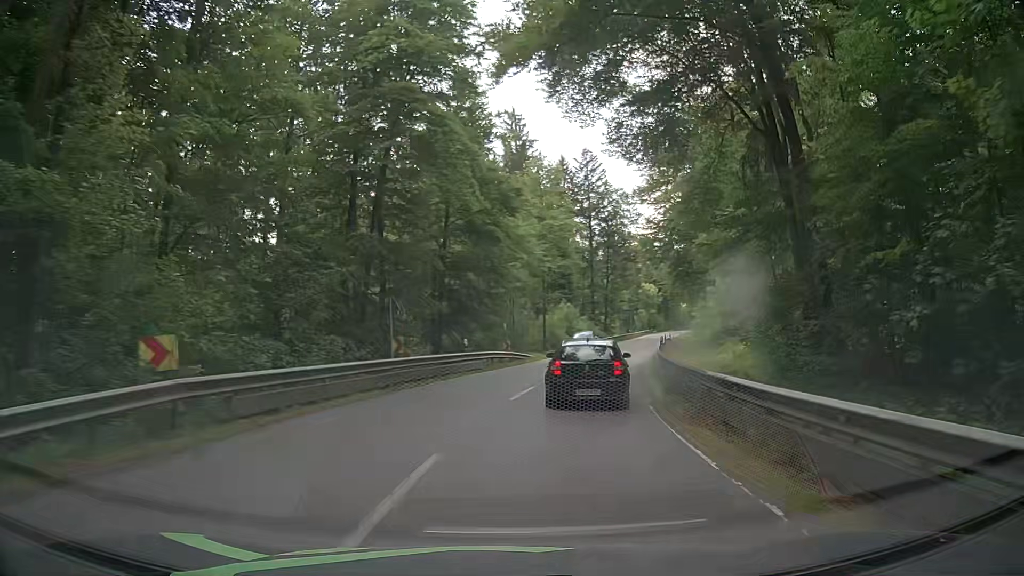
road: secondary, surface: asphalt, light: Day
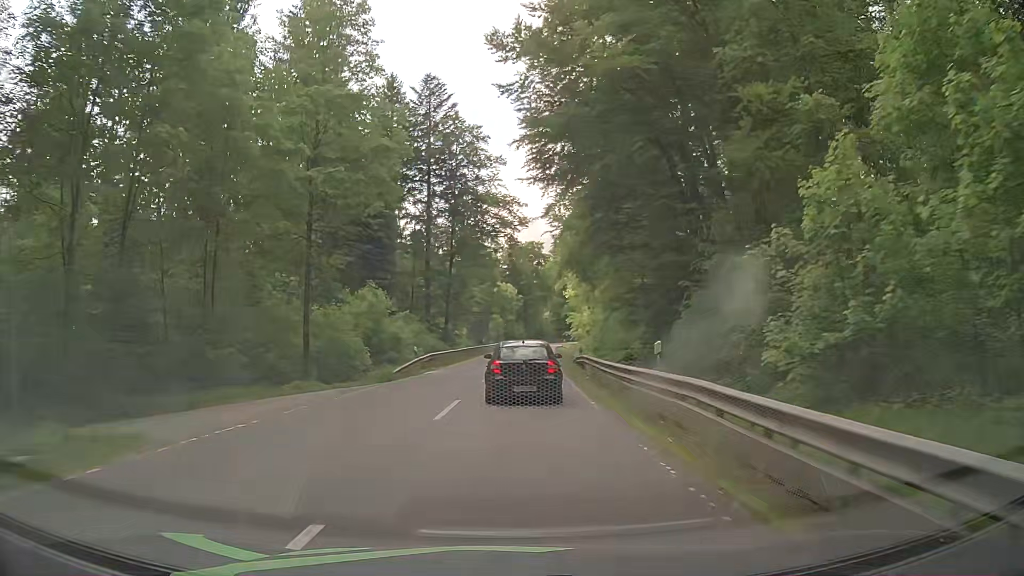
(+6.0, +36.4) m; +14°
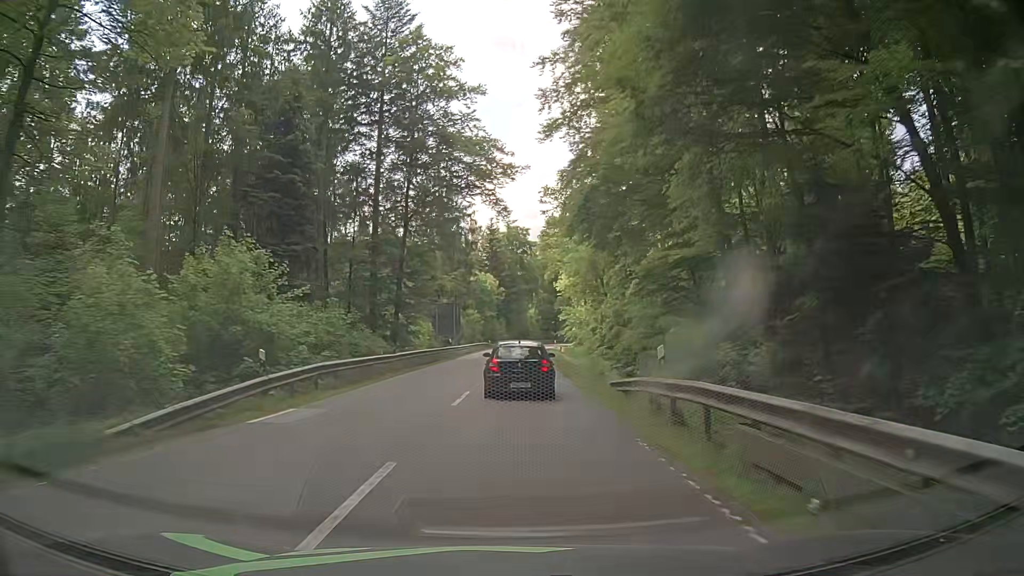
(+0.3, +19.6) m; +2°
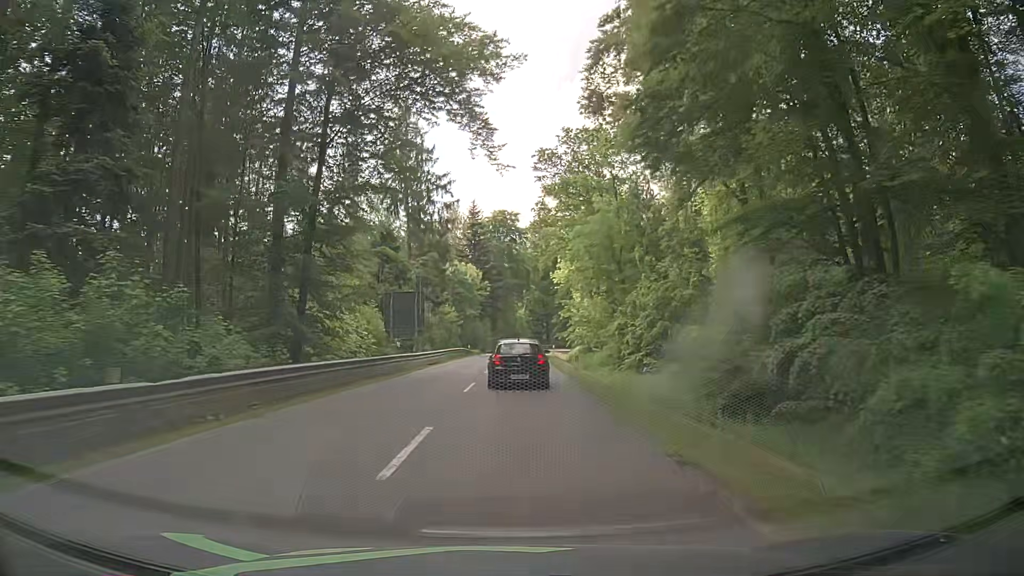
(-0.1, +19.0) m; +1°
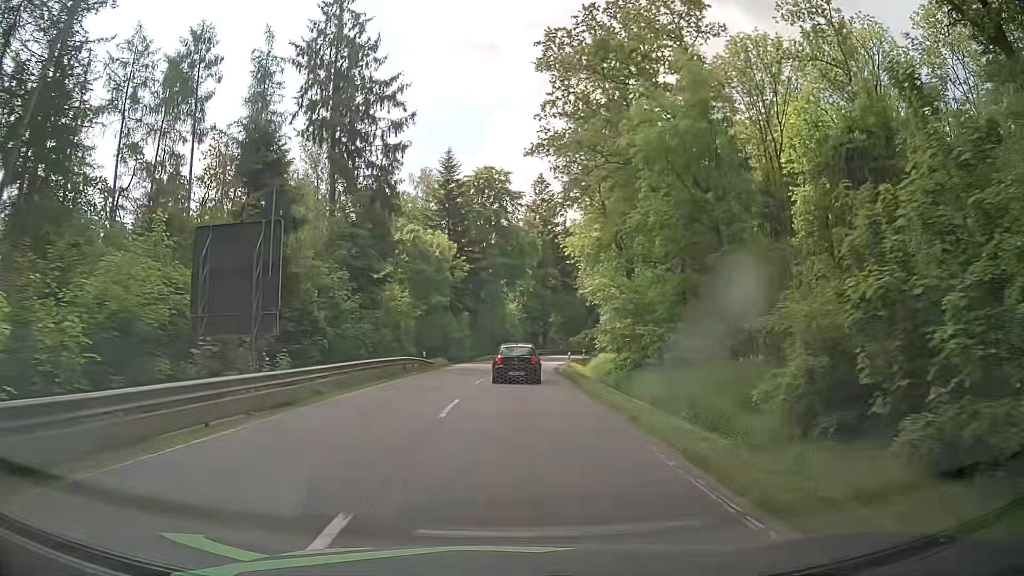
(+0.2, +27.6) m; 0°
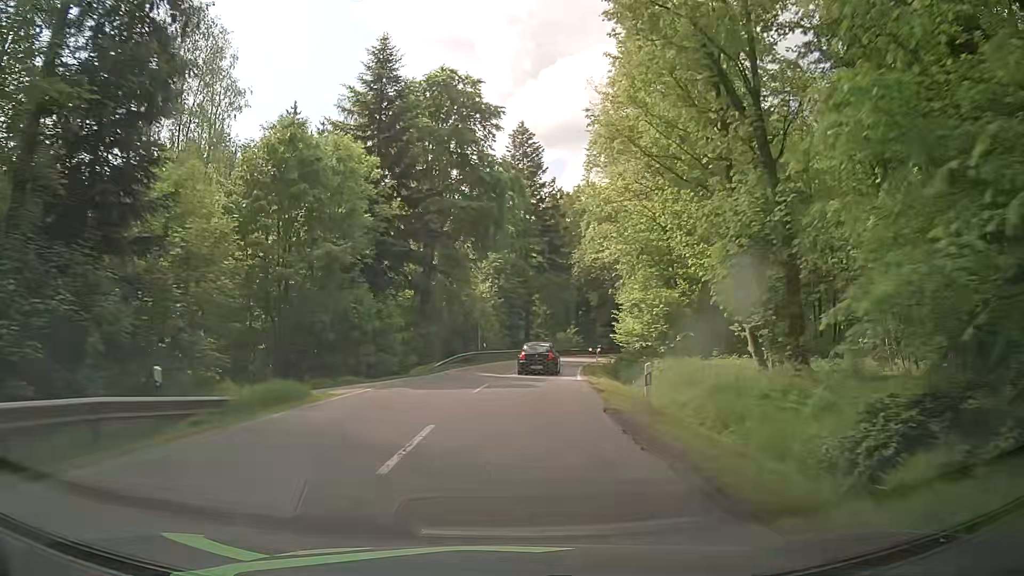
(+0.5, +27.6) m; +3°
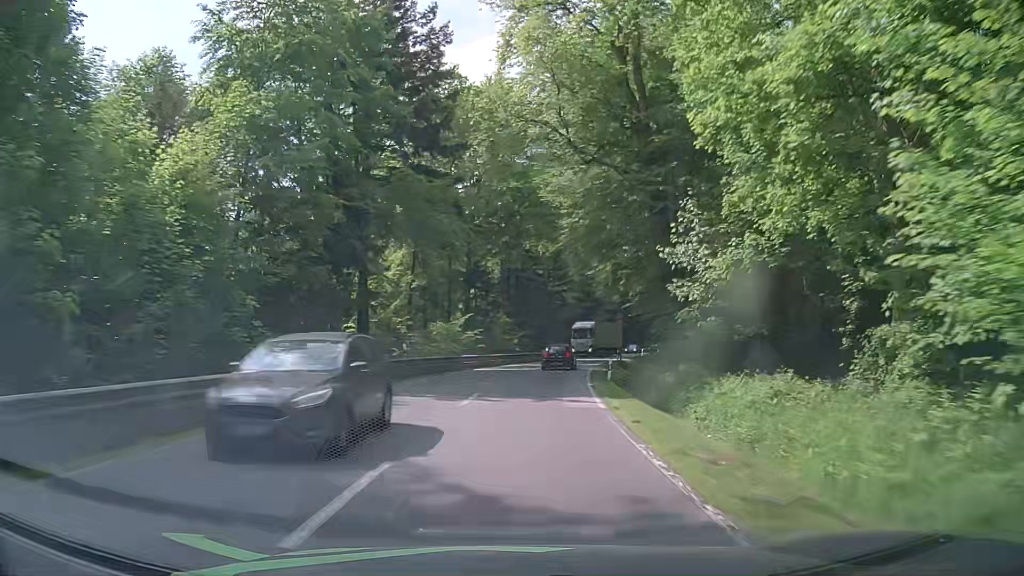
(+3.4, +47.6) m; +10°
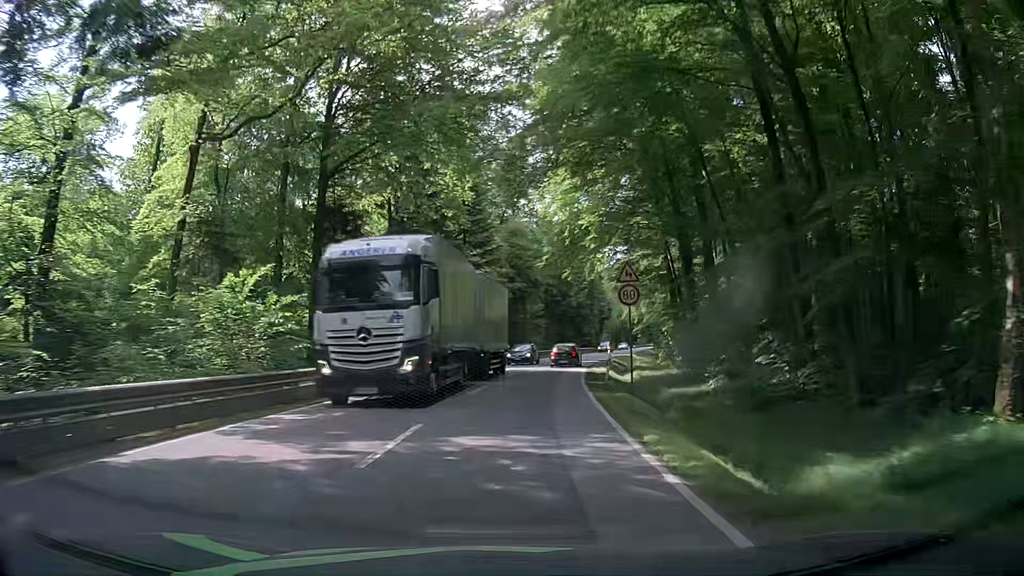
(+1.6, +29.7) m; +7°
(0, +10) (+1, +20) (+2, +30) (+3, +40) (+5, +50) (+7, +60) (+9, +69) (+12, +79) (+14, +89) (+17, +98) m
